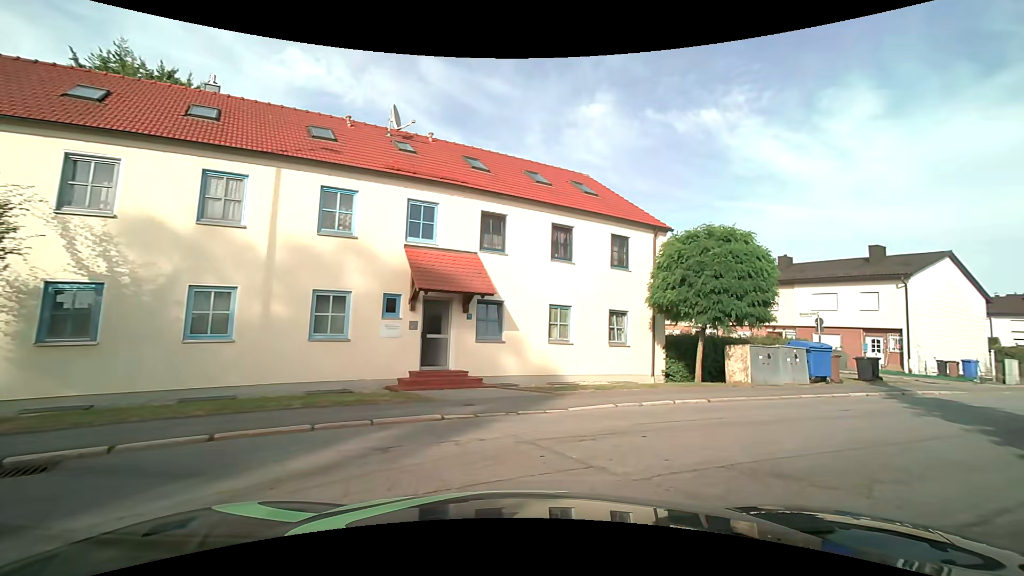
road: residential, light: Day
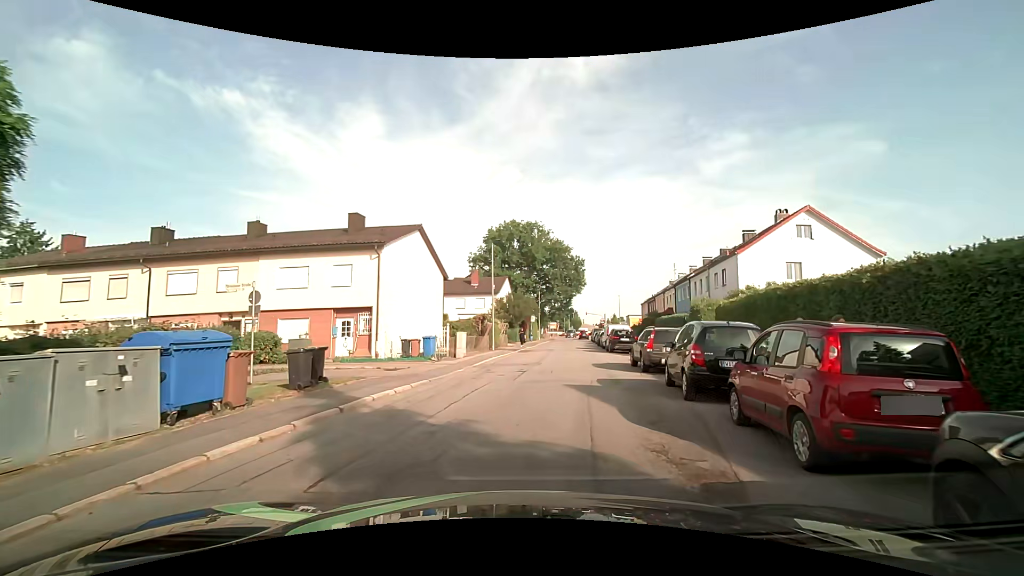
(+5.1, +9.7) m; +49°
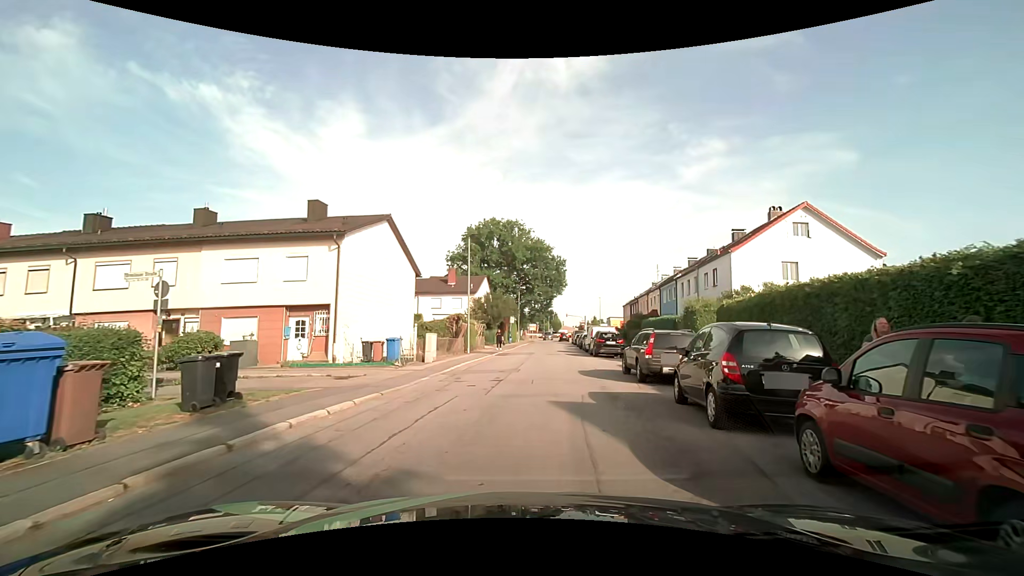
(0.0, +2.7) m; +1°
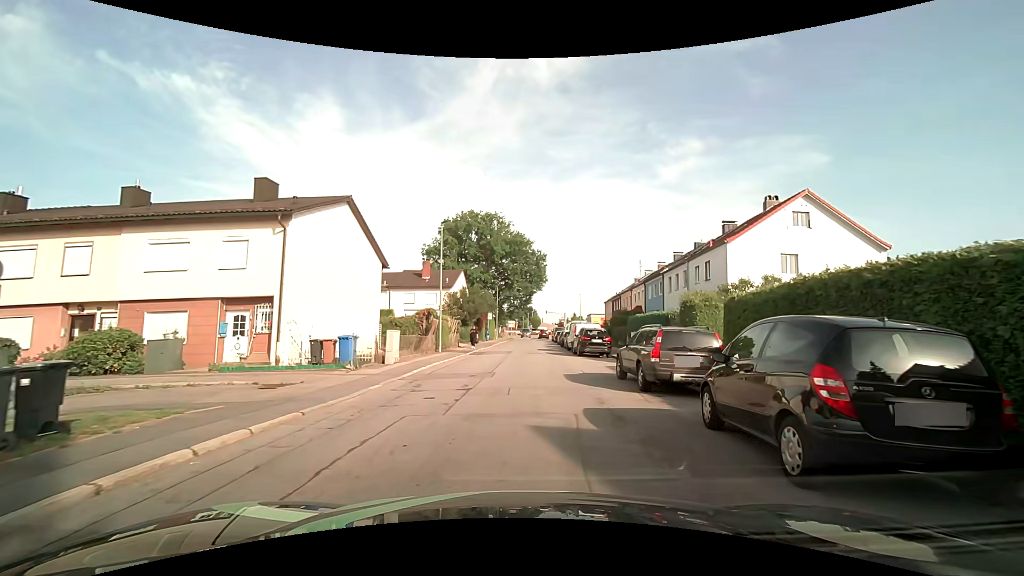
(+0.1, +3.0) m; +3°
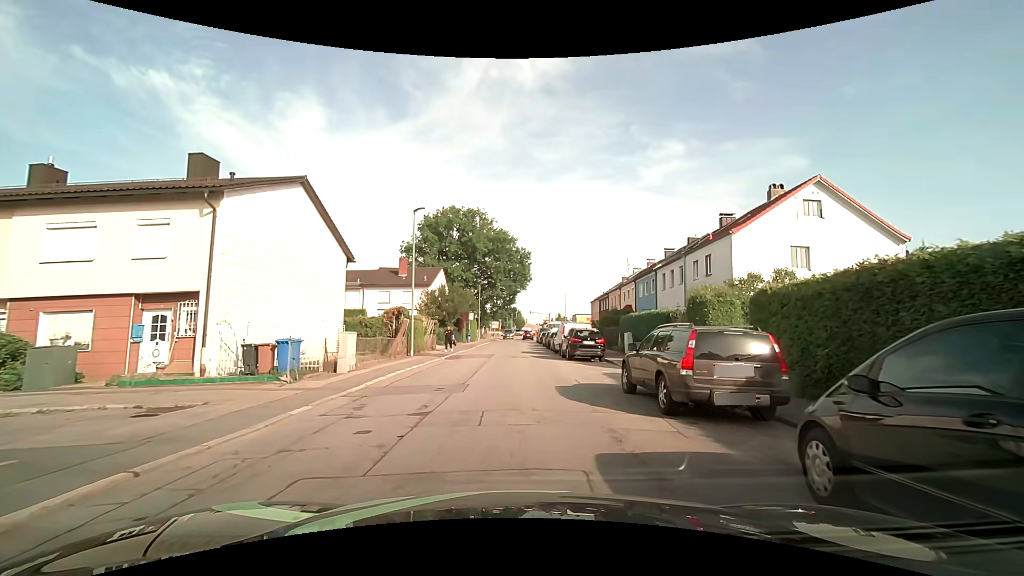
(+0.1, +3.3) m; +1°
